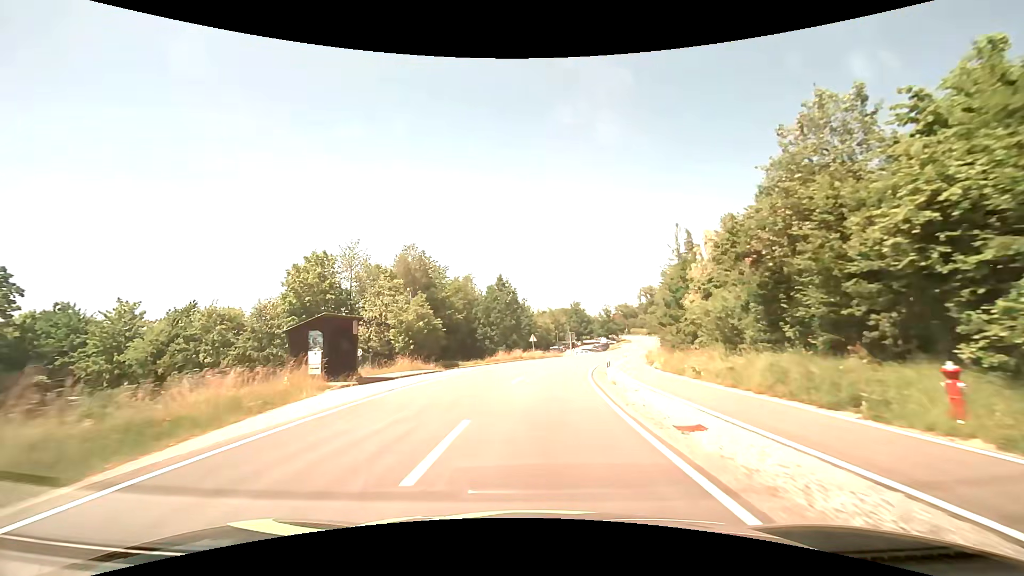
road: tertiary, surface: asphalt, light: Day
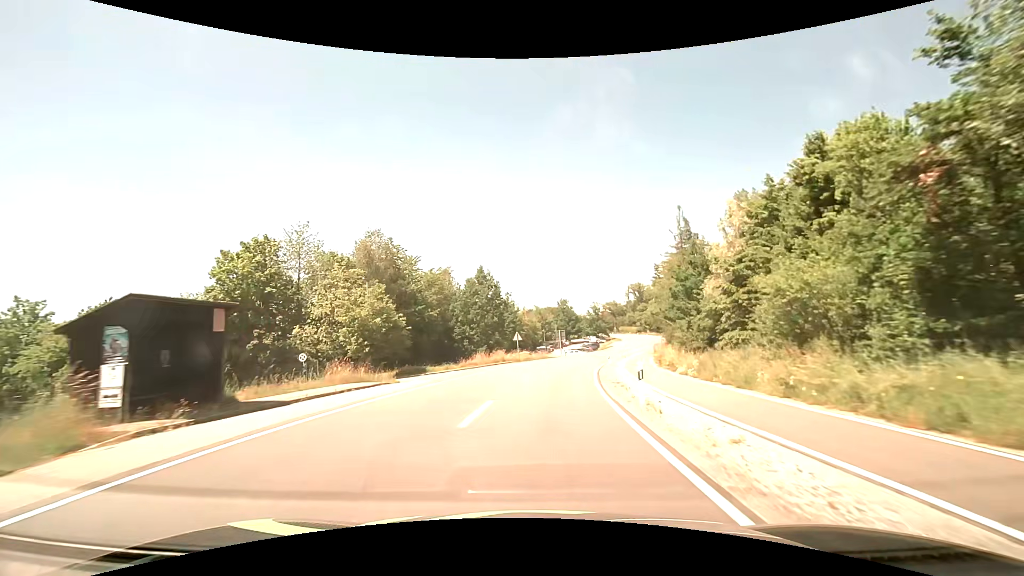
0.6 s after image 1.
(+0.1, +8.7) m; +1°
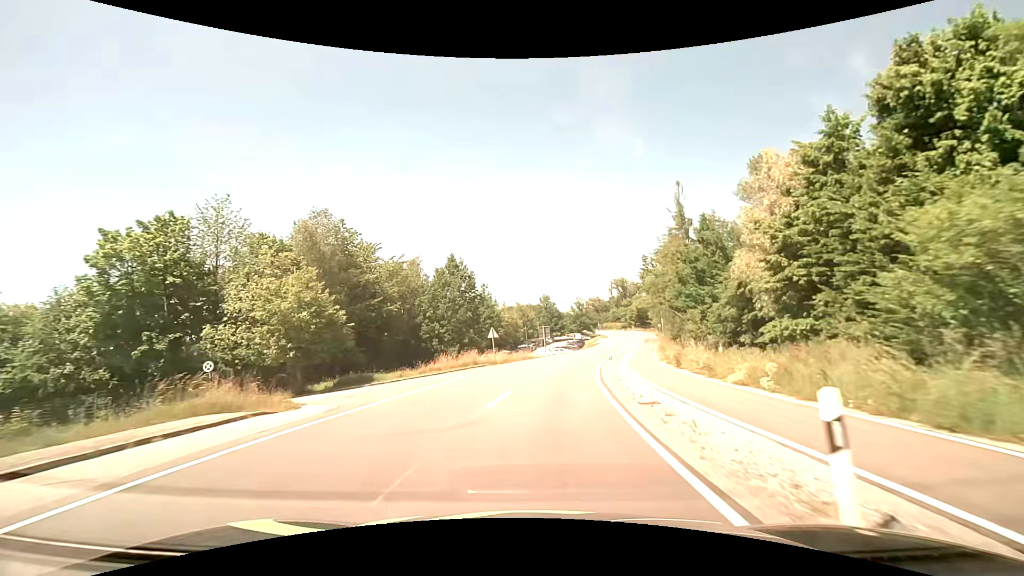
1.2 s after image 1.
(+0.1, +8.7) m; +1°
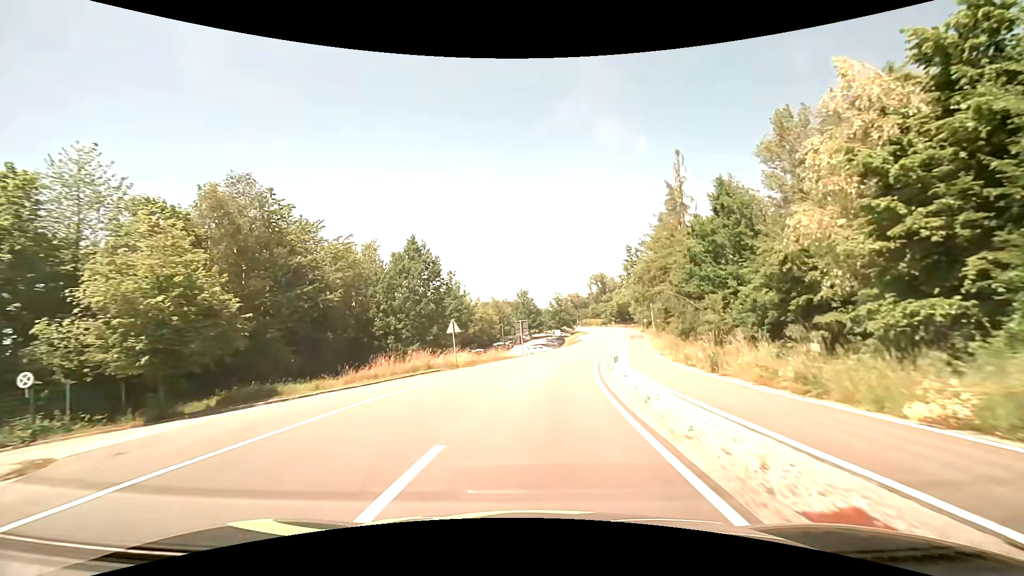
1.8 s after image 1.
(+0.2, +8.7) m; +3°
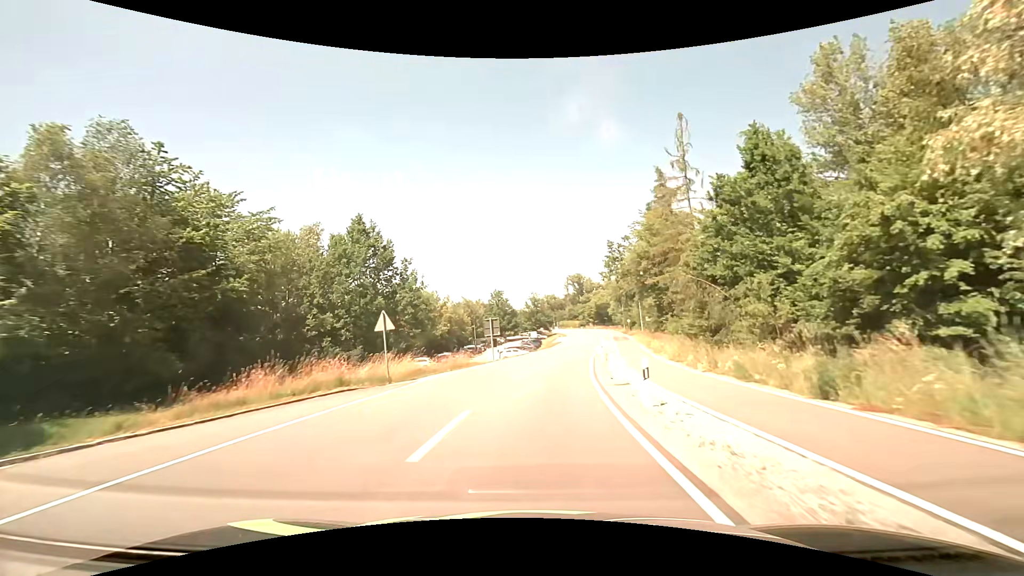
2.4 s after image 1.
(+0.2, +8.8) m; +3°
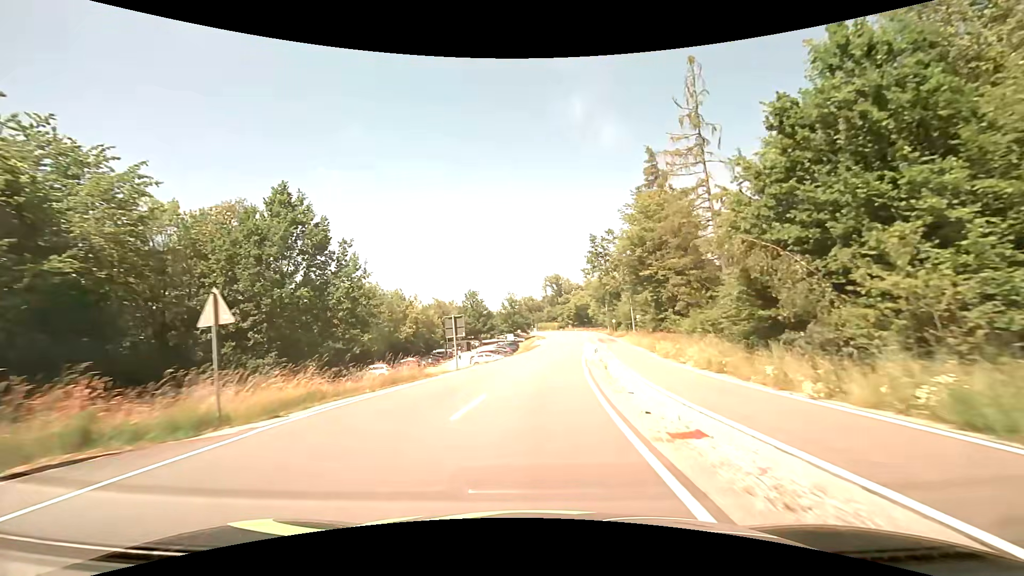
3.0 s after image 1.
(+0.2, +8.8) m; +3°
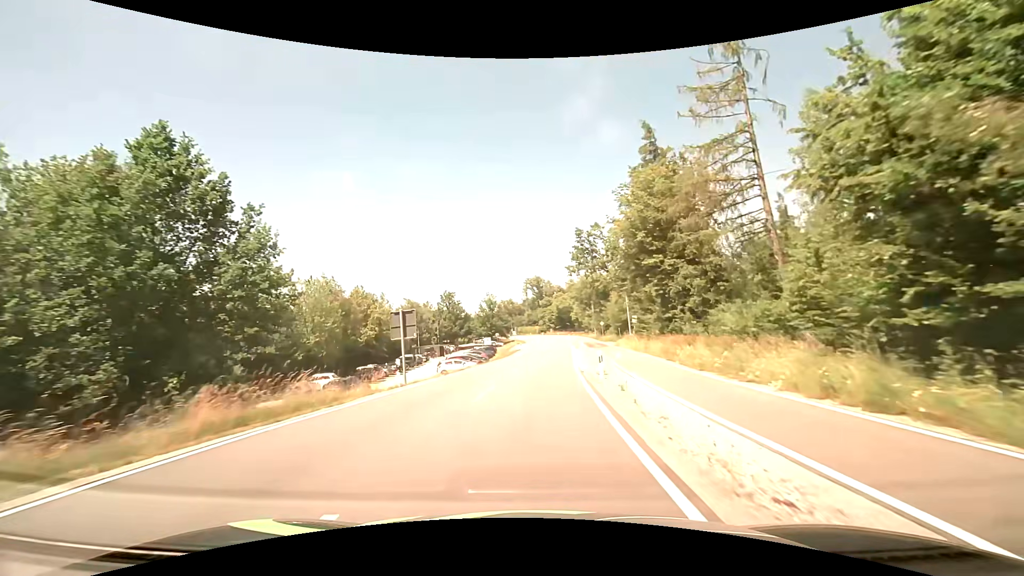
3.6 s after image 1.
(+0.2, +8.8) m; +2°
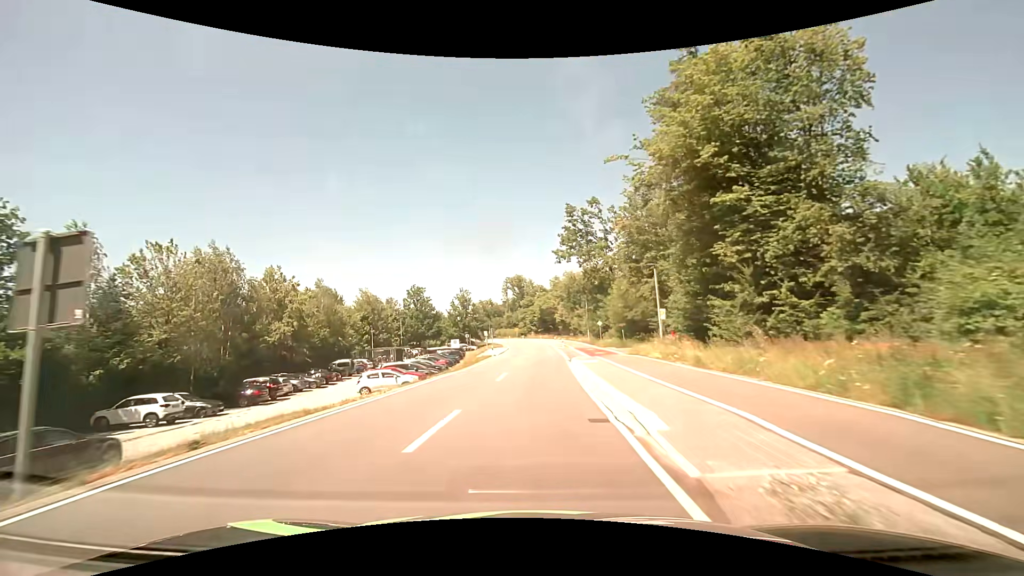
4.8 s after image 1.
(+0.5, +17.6) m; +2°
(0, +10) (0, +20) (0, +30) (+1, +40) (+1, +50) (+1, +60) (+1, +70) (+1, +80) (0, +90) (-1, +100) m
